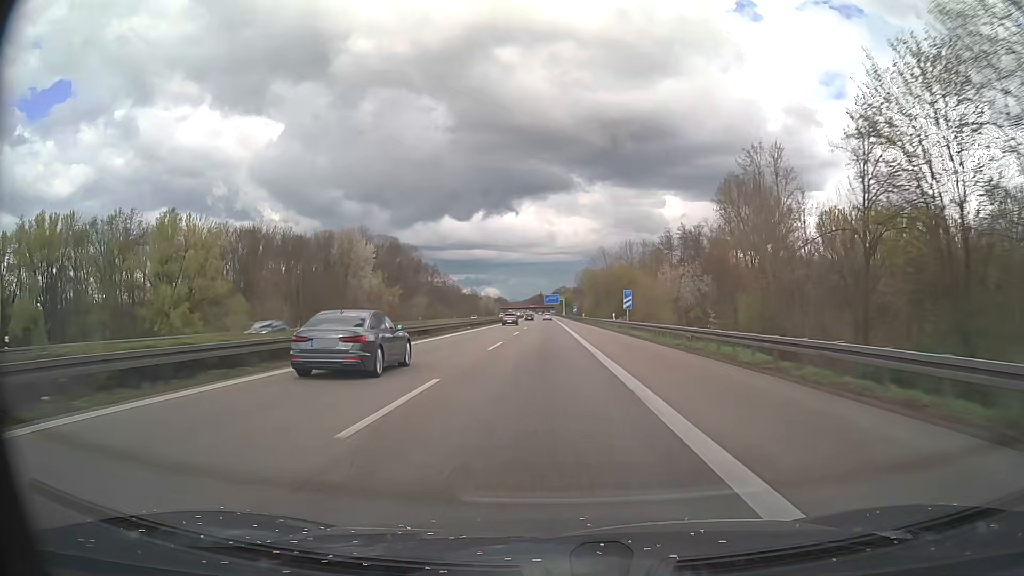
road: motorway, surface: asphalt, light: Day
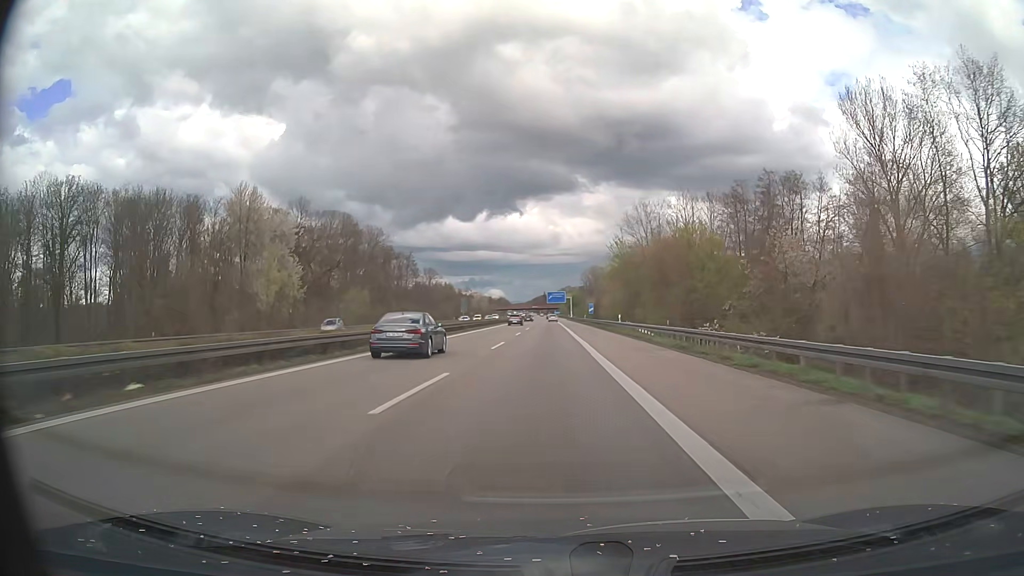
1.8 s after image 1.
(-0.2, +52.2) m; 0°
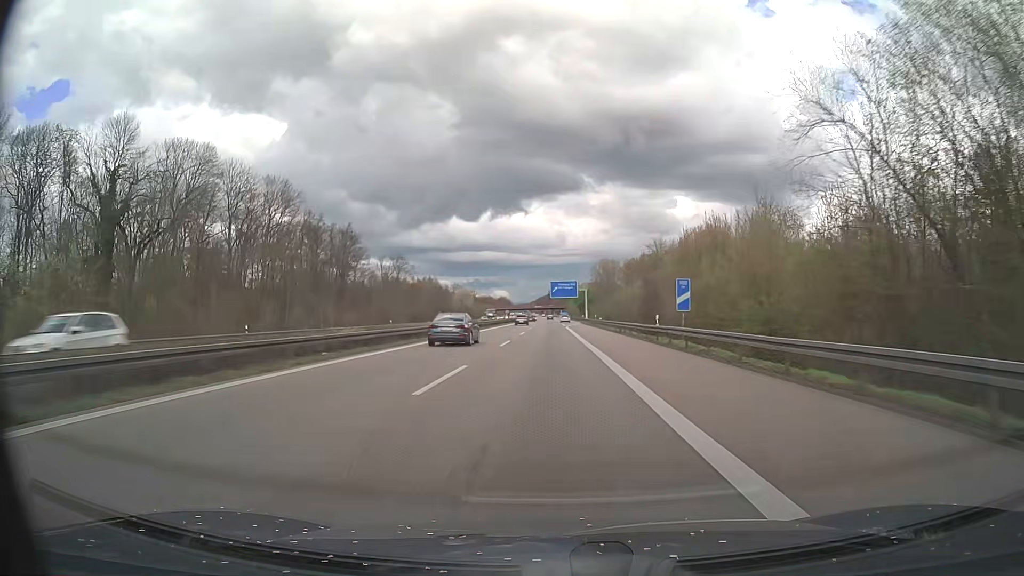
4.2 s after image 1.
(-0.3, +69.6) m; -1°
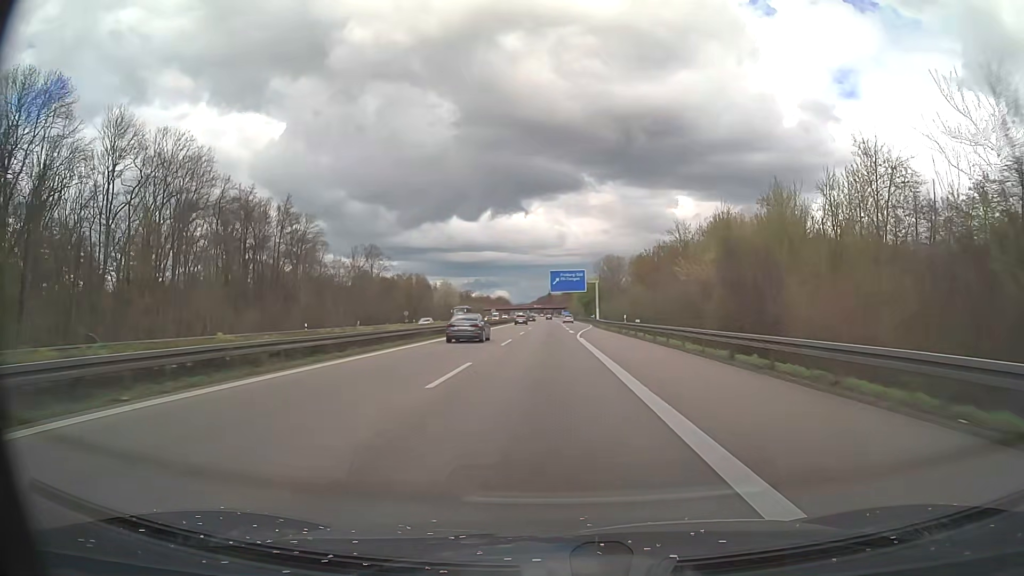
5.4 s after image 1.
(0.0, +34.8) m; 0°
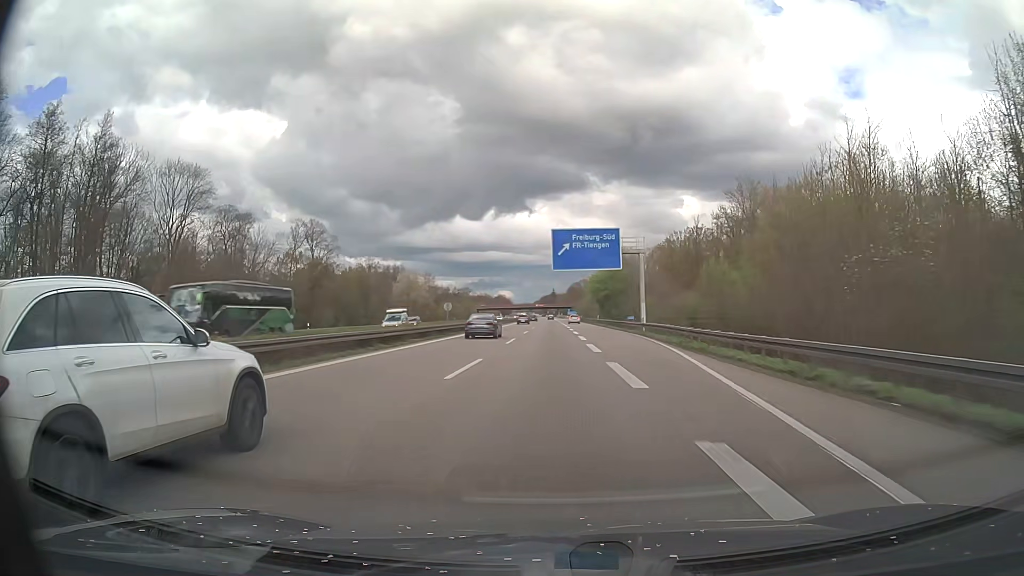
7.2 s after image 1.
(-0.2, +52.2) m; -1°
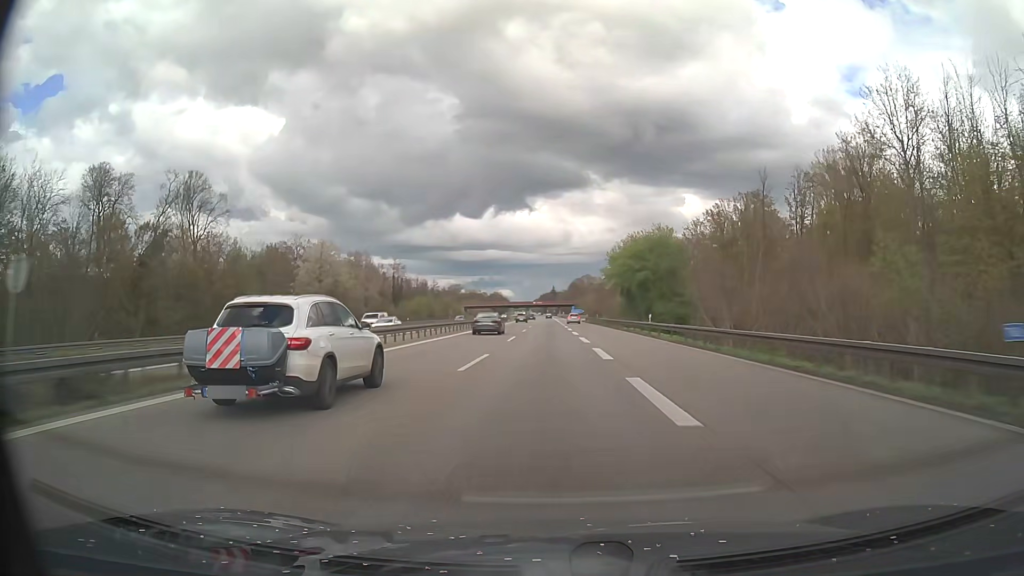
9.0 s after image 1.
(+0.1, +52.2) m; 0°
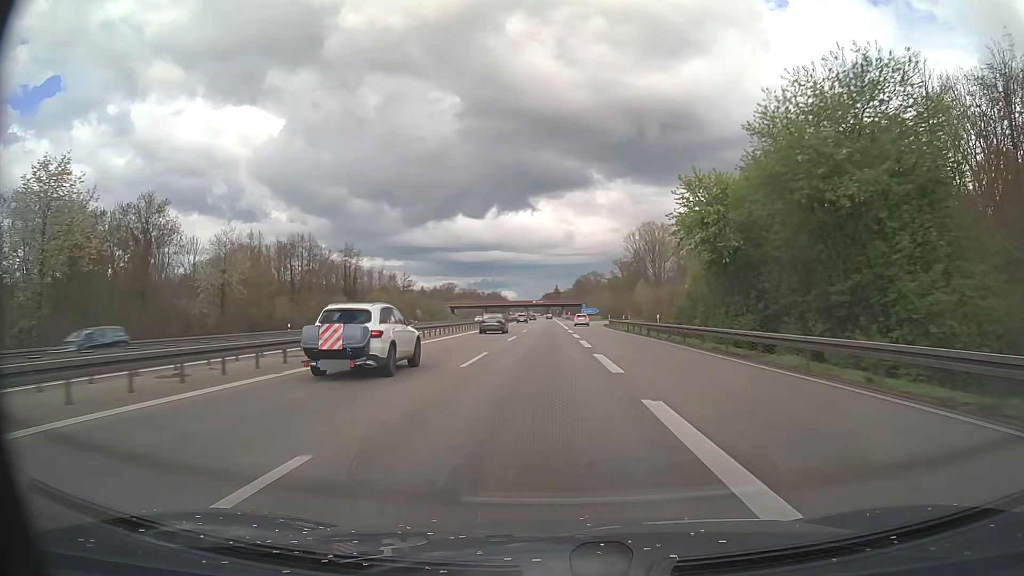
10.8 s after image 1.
(-0.1, +52.2) m; 0°
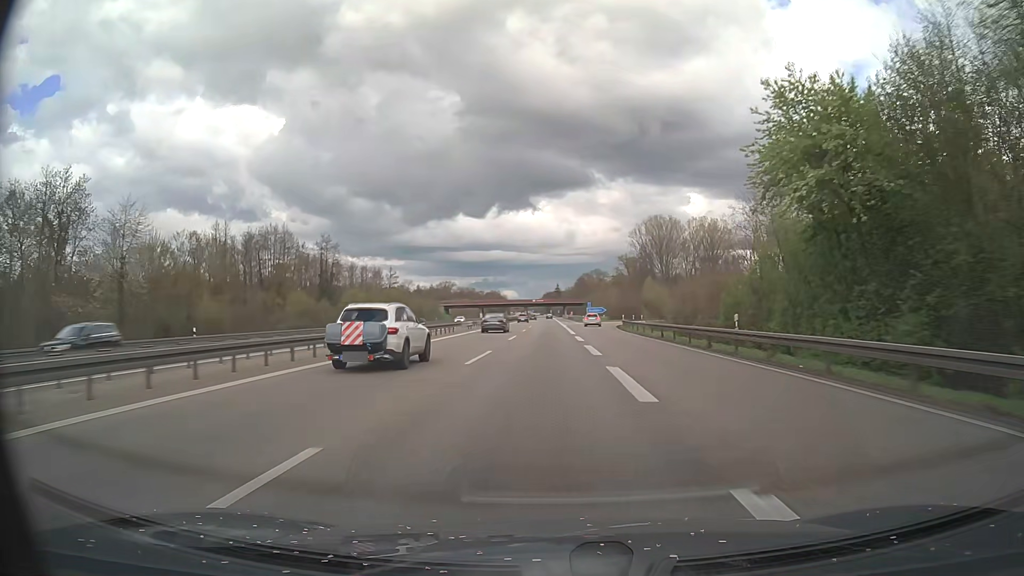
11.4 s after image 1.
(0.0, +17.4) m; 0°
(0, +10) (0, +20) (0, +30) (0, +40) (0, +50) (0, +60) (0, +70) (0, +80) (0, +90) (-1, +100) m
